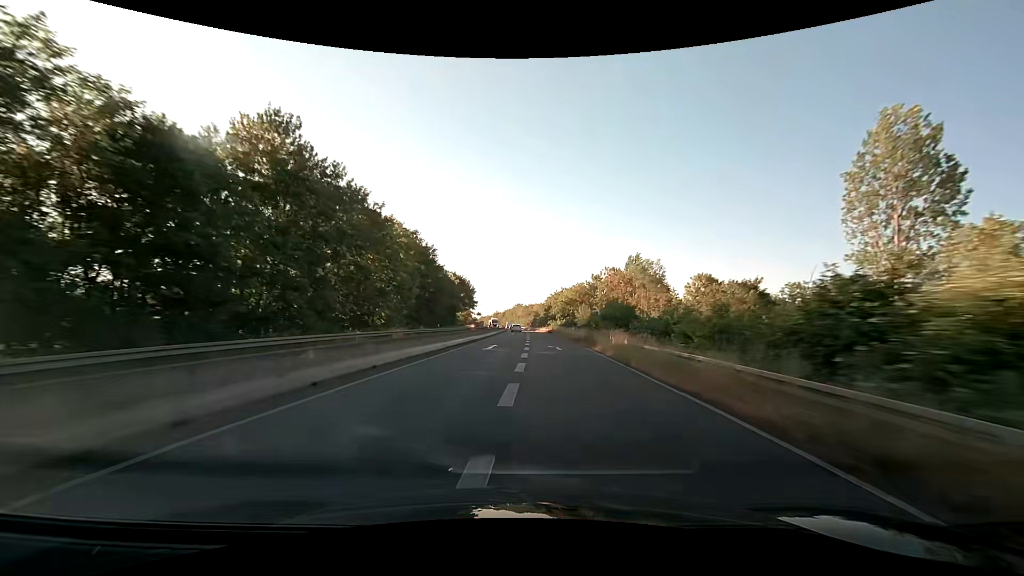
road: trunk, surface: asphalt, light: Day
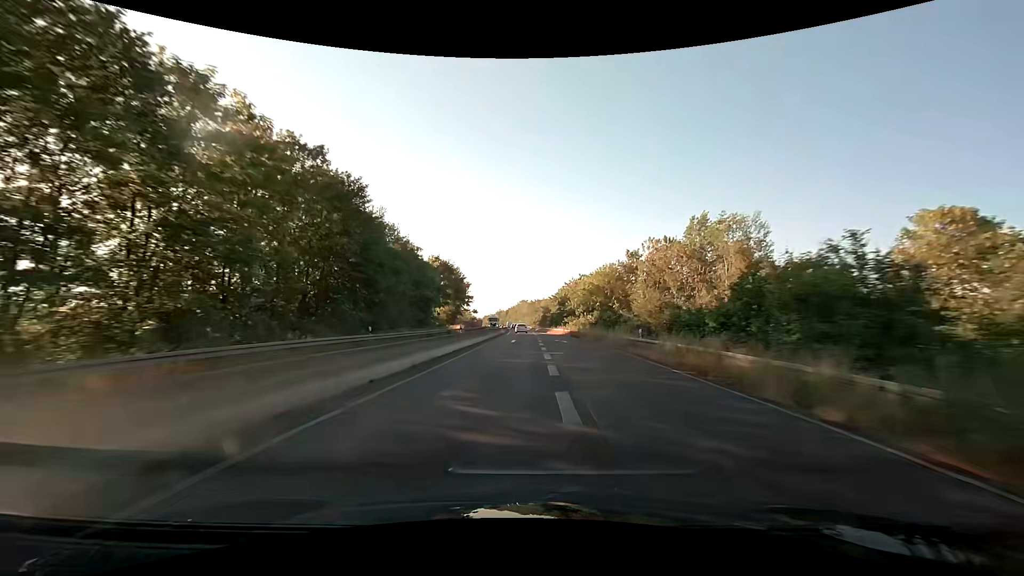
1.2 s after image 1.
(-0.2, +31.3) m; -1°
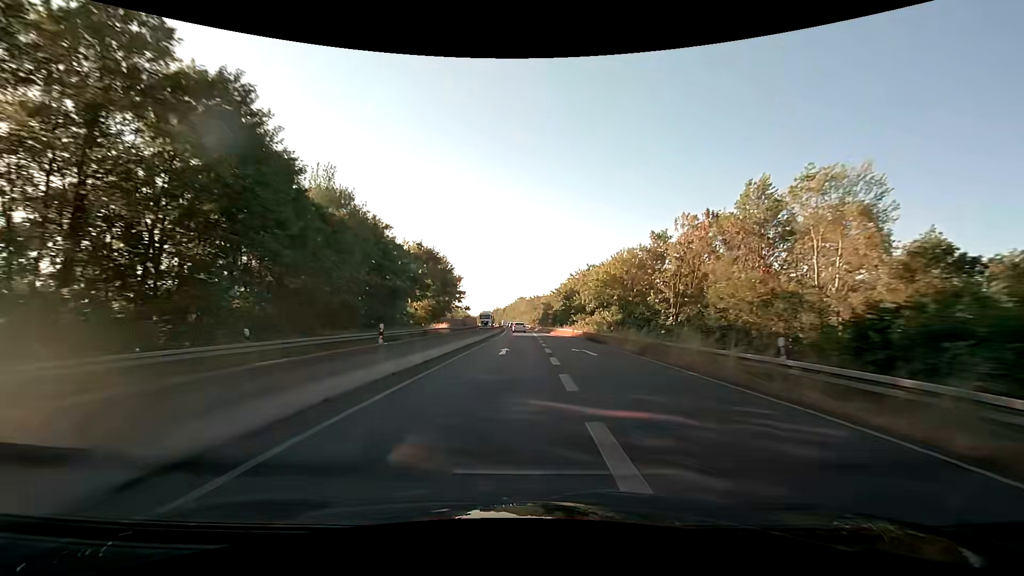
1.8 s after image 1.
(+0.1, +15.0) m; 0°
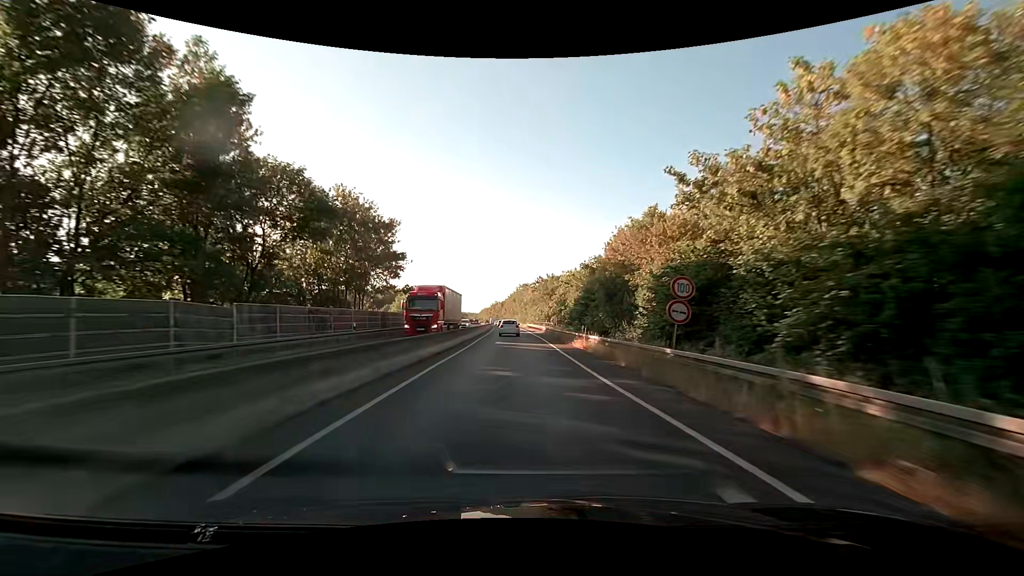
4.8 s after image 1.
(-0.2, +68.2) m; 0°
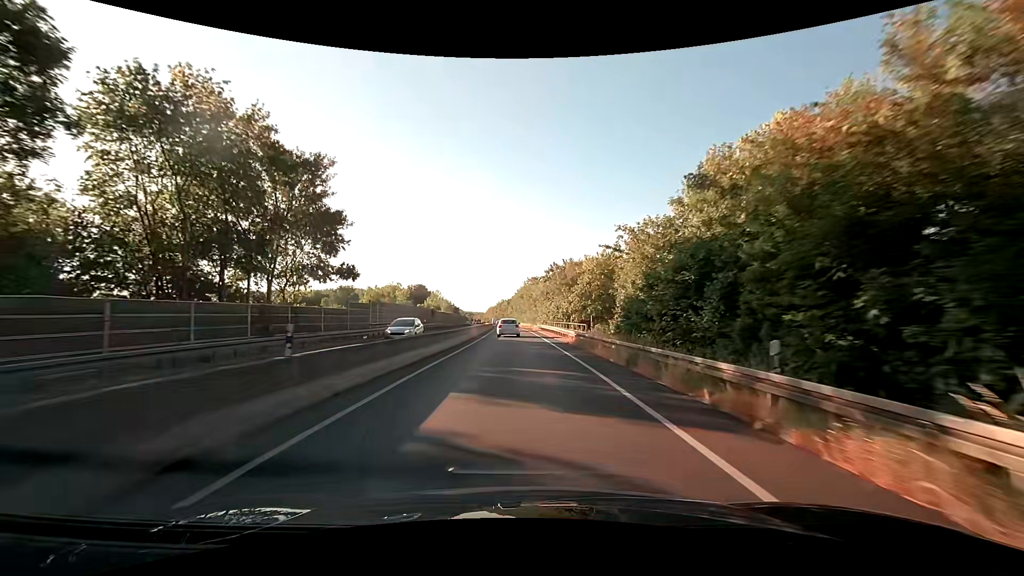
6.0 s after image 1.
(-0.4, +23.0) m; -2°
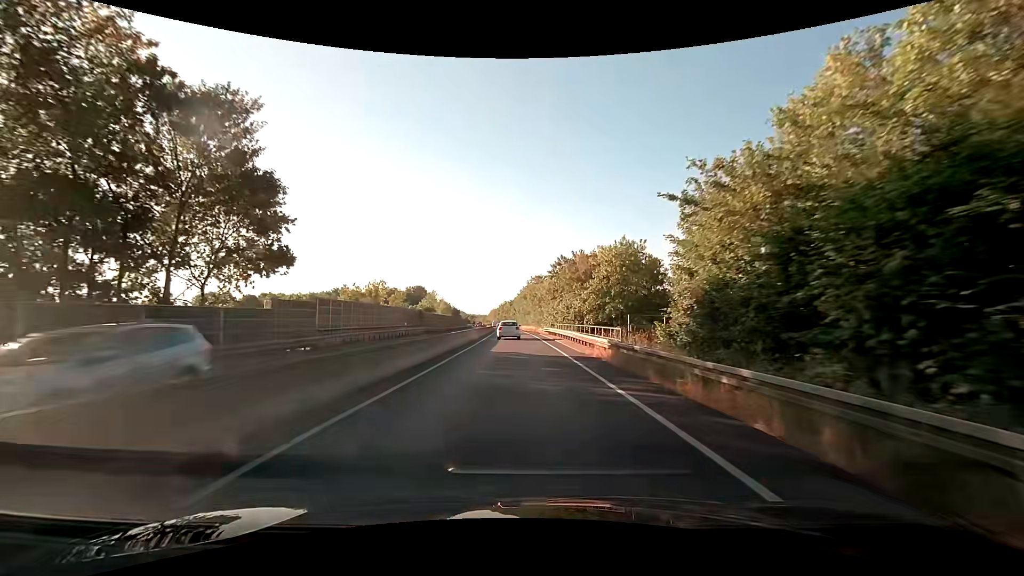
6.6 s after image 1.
(0.0, +10.6) m; -1°
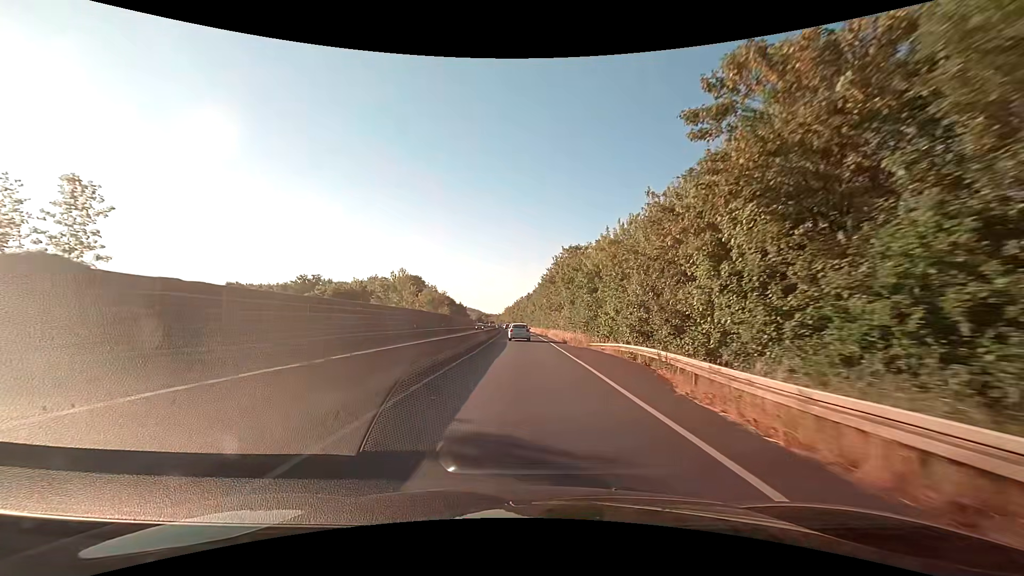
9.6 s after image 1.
(-0.6, +51.2) m; -2°
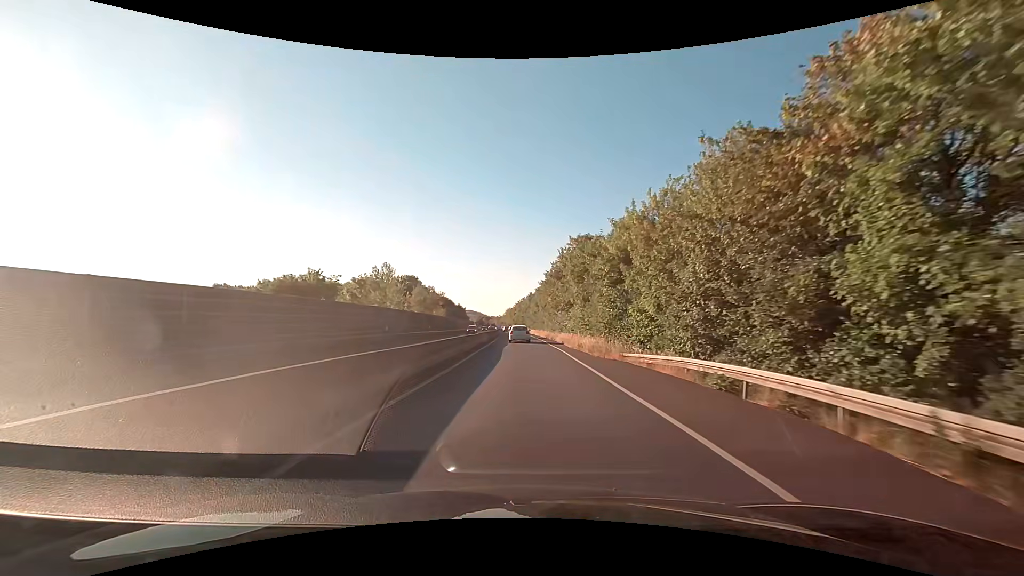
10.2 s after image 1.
(0.0, +10.4) m; 0°
(0, +10) (0, +20) (0, +30) (0, +40) (-1, +50) (-1, +60) (-1, +70) (-2, +80) (-2, +90) (-3, +100) m
